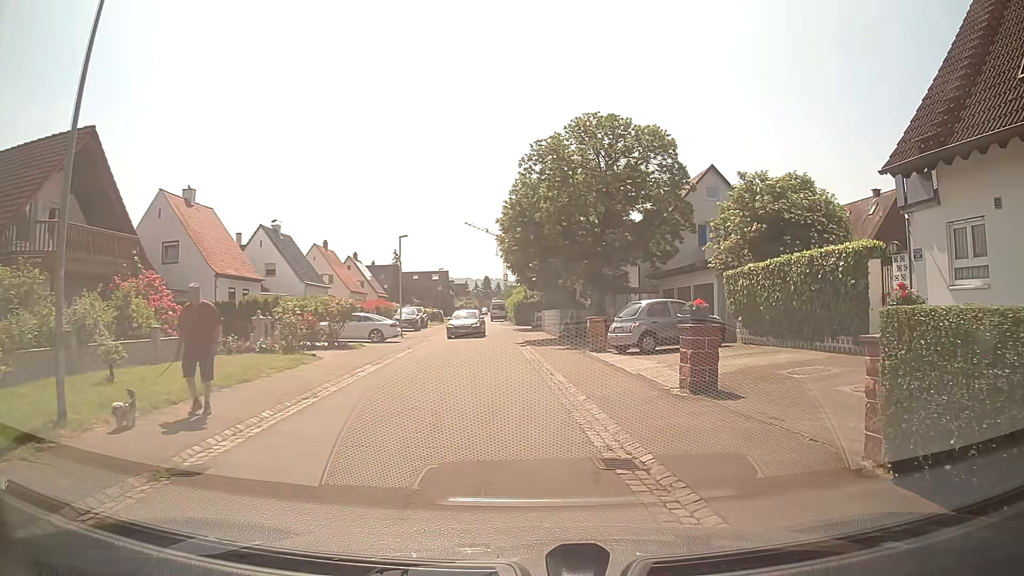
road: residential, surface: asphalt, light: Day
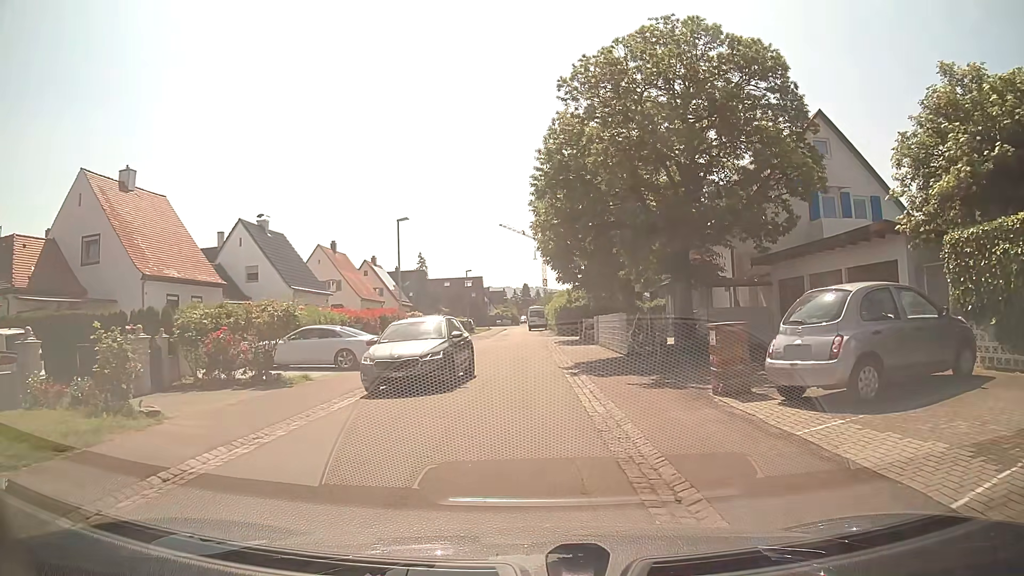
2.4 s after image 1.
(-0.1, +11.3) m; -2°
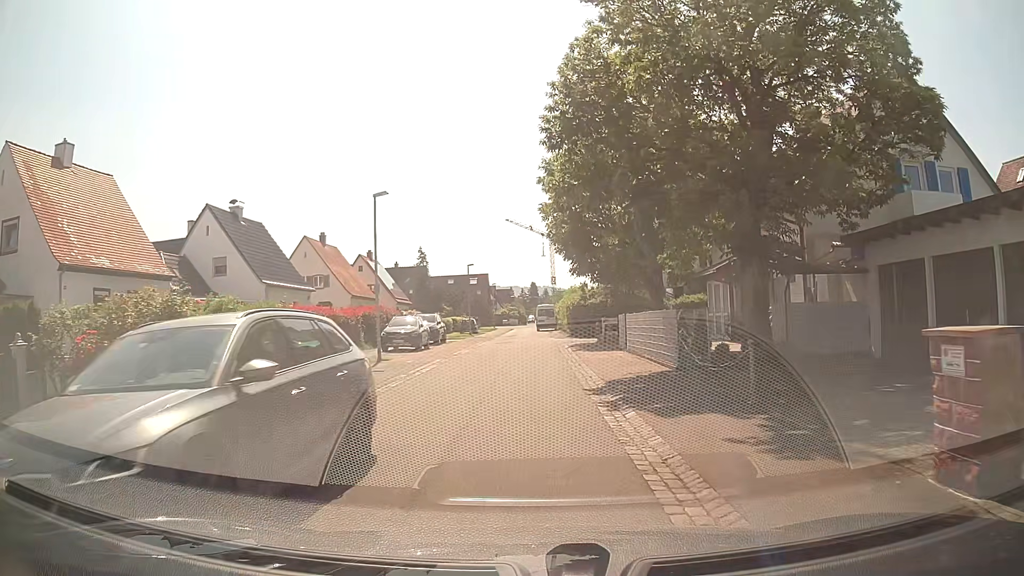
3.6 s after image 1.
(-0.1, +6.3) m; -1°
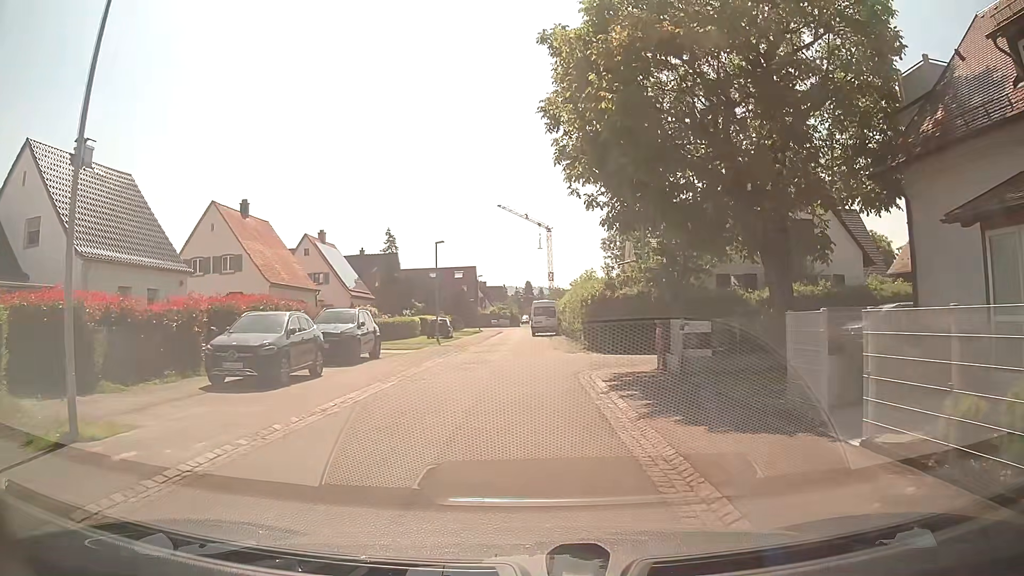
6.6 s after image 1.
(-0.1, +17.2) m; -1°
(0, +10) (0, +20) (0, +30) (-1, +40) (-1, +50) (0, +60) (+1, +70) (+2, +80) (-2, +89) (-11, +92) m
